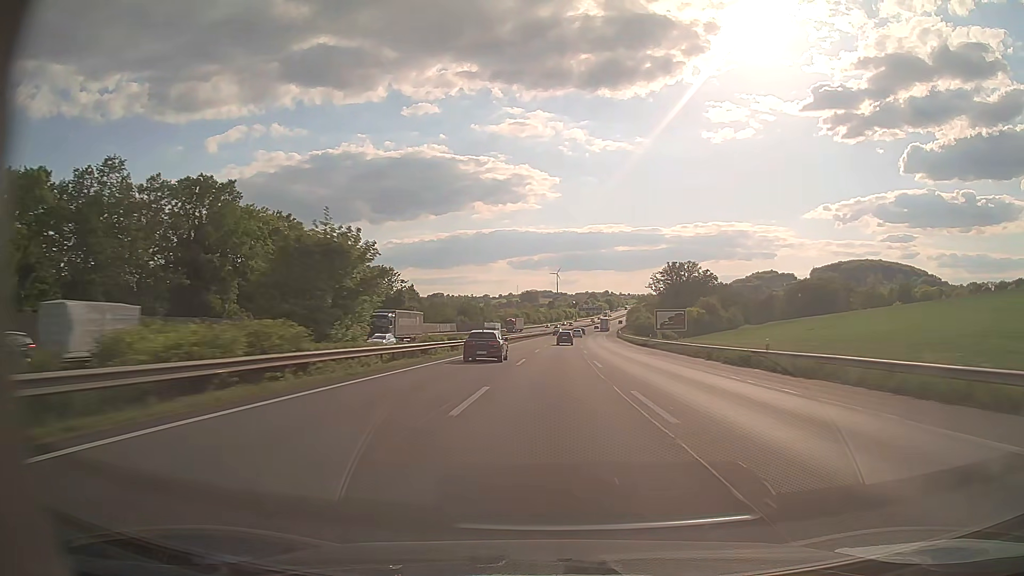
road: motorway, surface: asphalt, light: Day
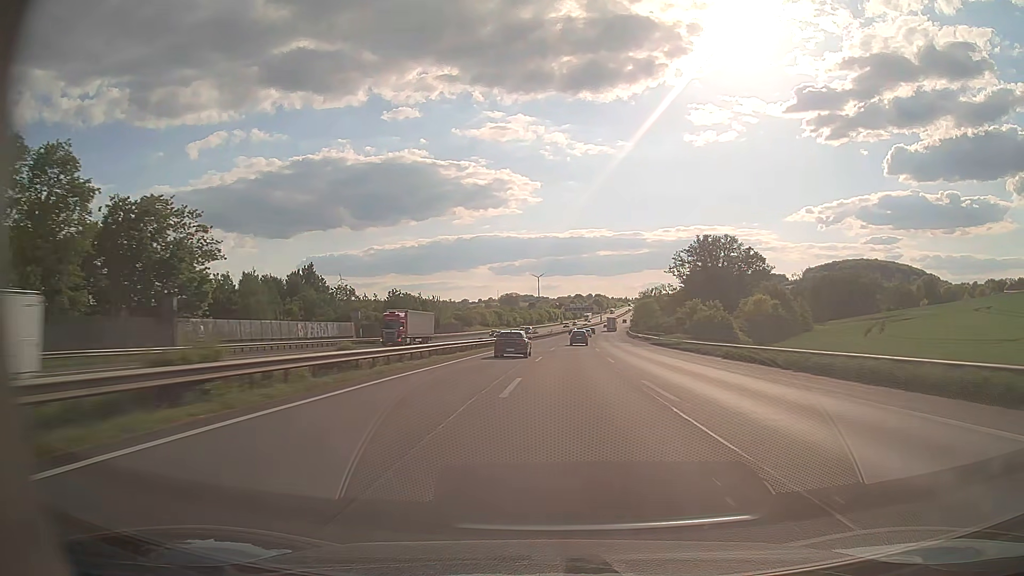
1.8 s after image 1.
(+1.2, +69.2) m; +2°
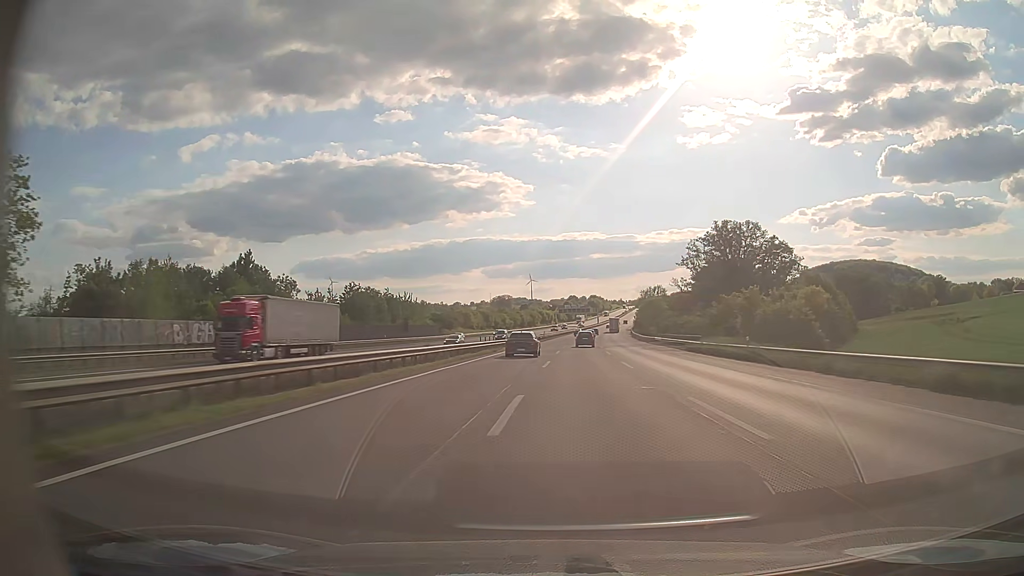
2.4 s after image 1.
(+0.1, +23.3) m; +1°
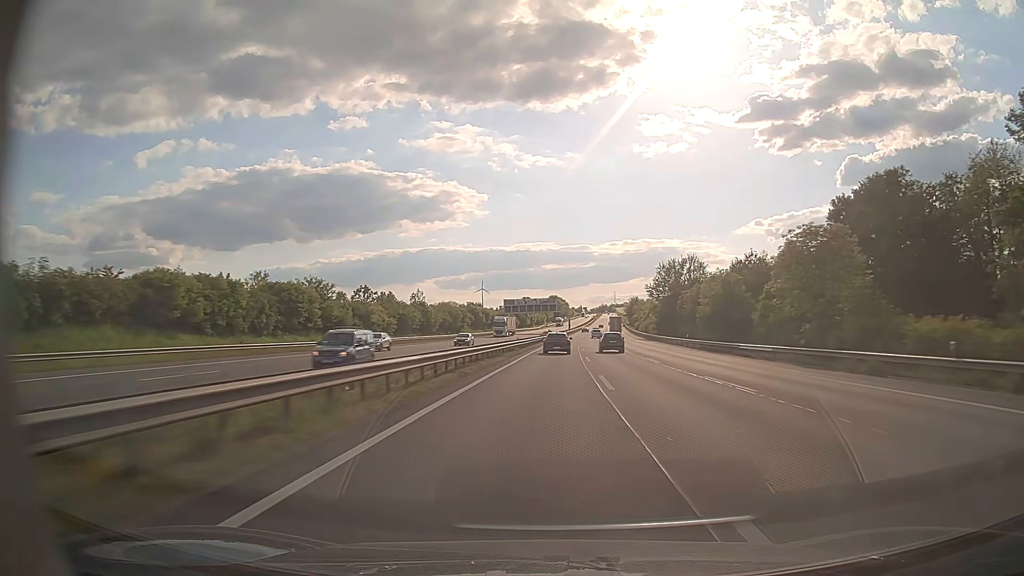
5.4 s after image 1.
(+3.9, +117.9) m; +4°
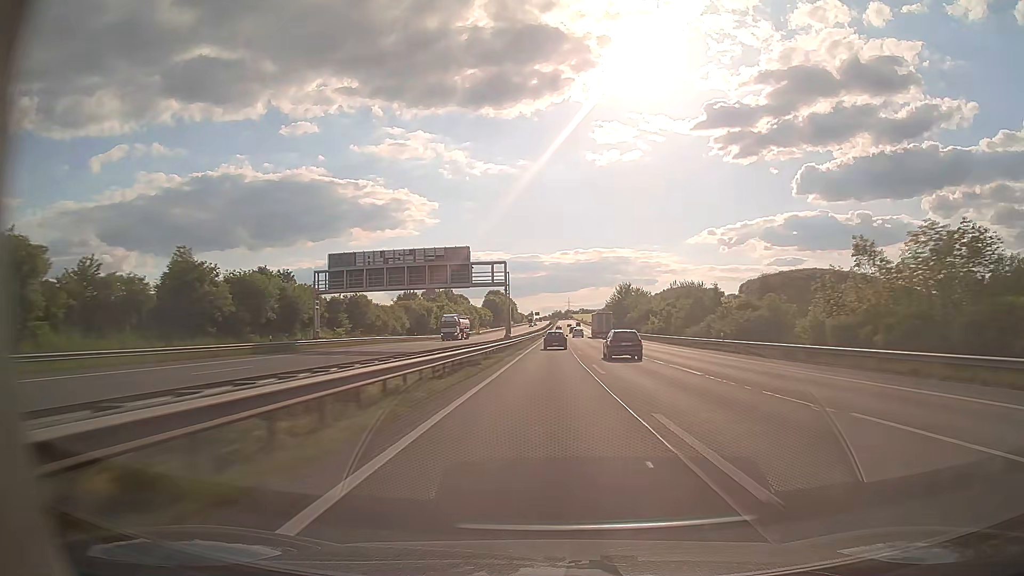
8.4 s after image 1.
(+5.3, +119.4) m; +5°
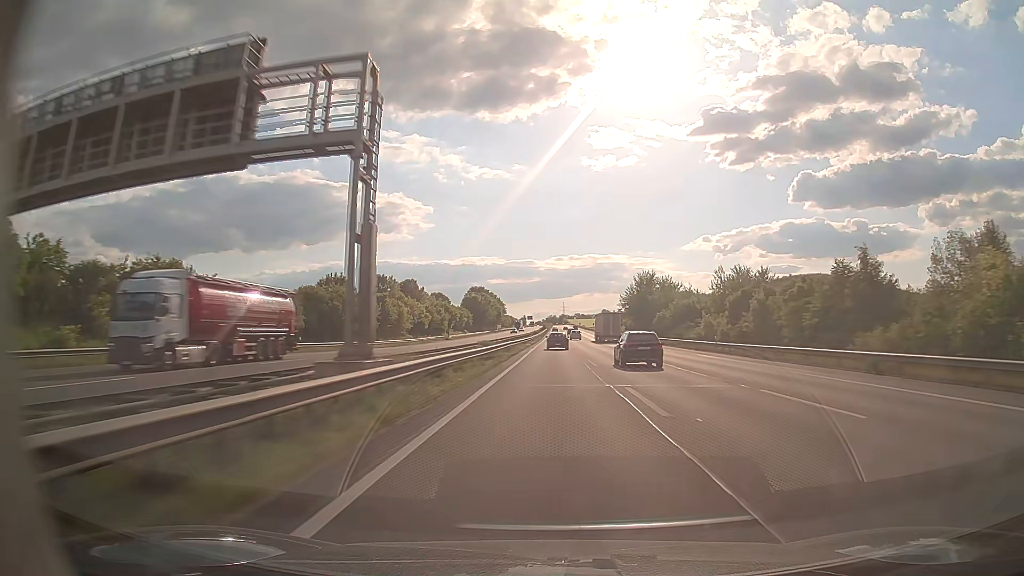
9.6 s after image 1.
(+0.2, +47.7) m; 0°
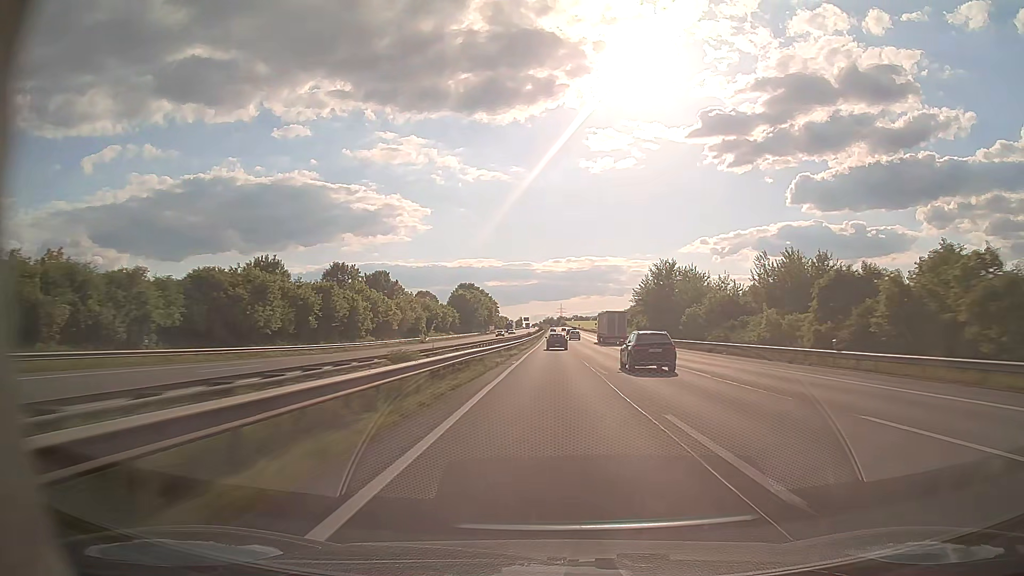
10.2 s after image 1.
(+0.1, +23.9) m; 0°
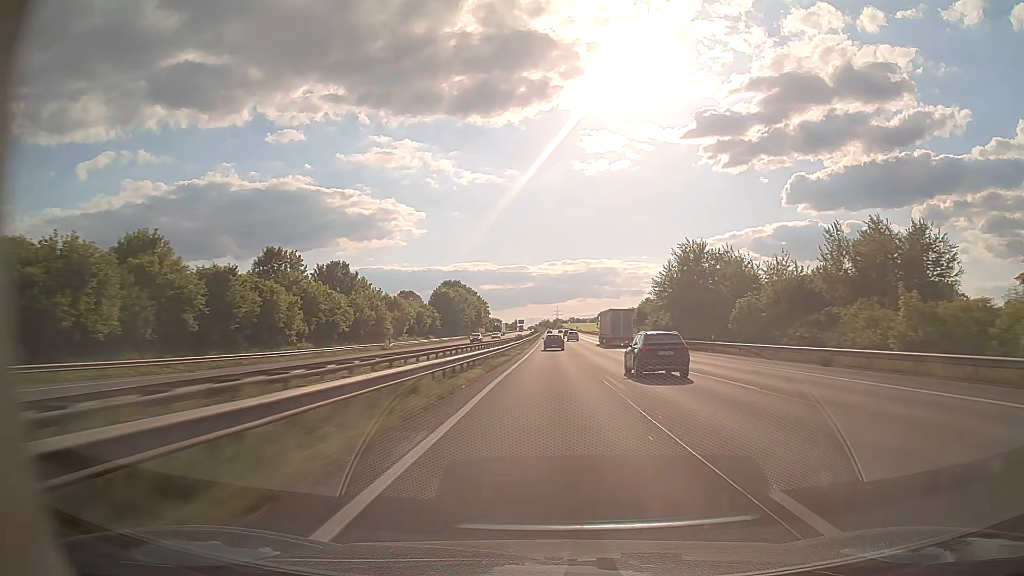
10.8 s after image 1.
(+0.1, +24.0) m; 0°
(0, +10) (0, +20) (0, +30) (0, +40) (0, +50) (0, +60) (0, +70) (0, +80) (0, +90) (0, +100) m
